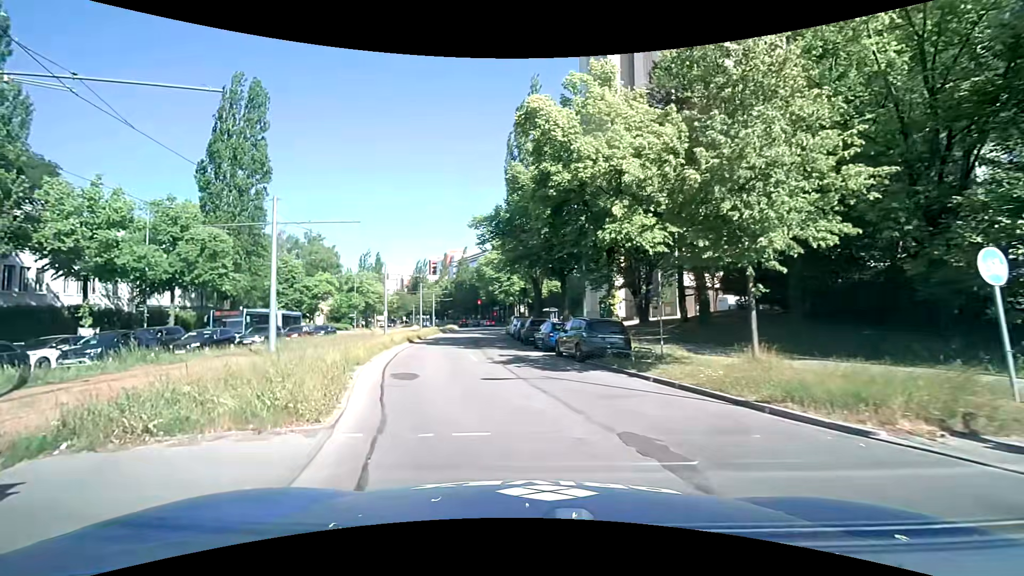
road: secondary_link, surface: asphalt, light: Day
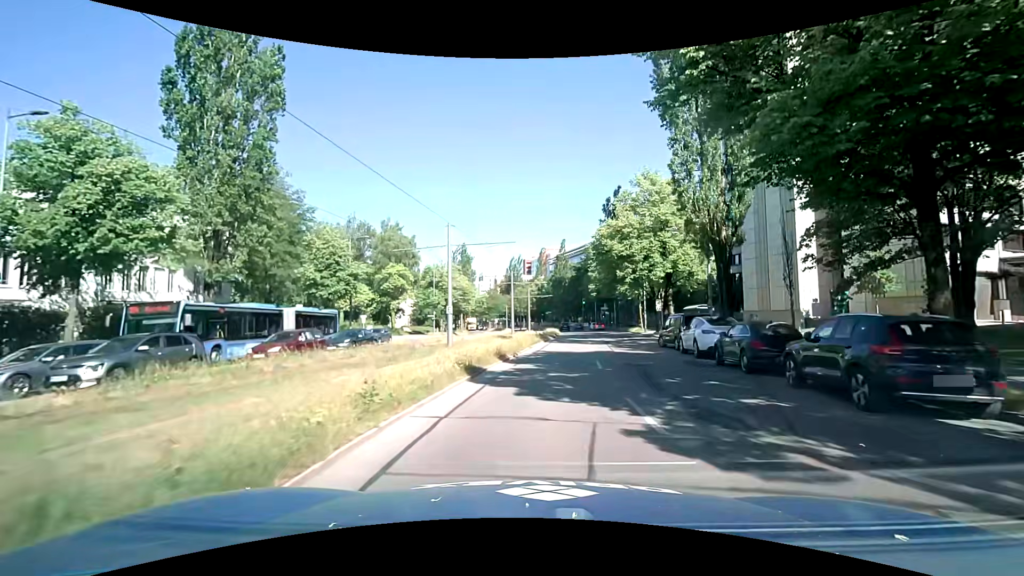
(-3.7, +21.0) m; -11°
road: secondary
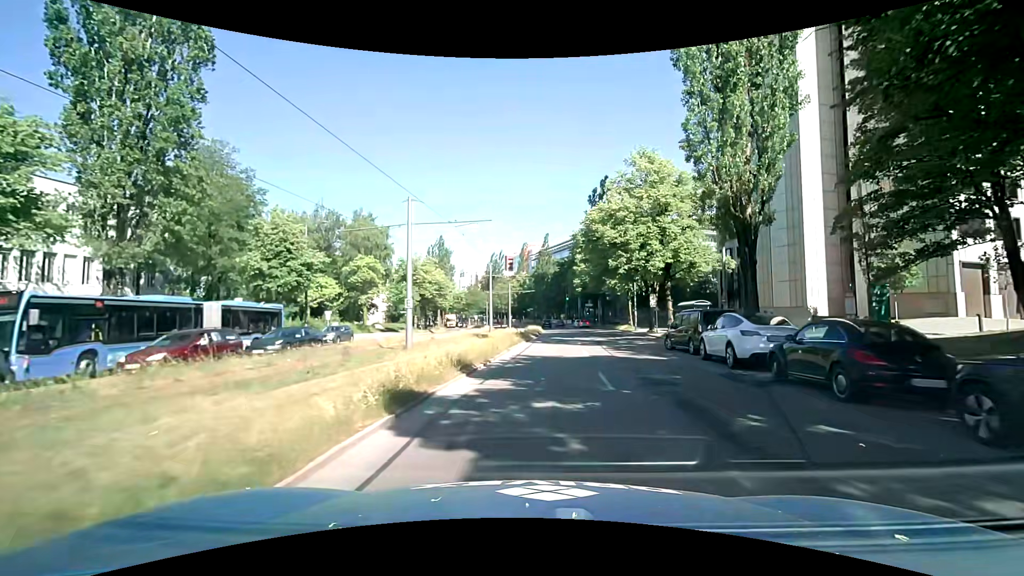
(+0.1, +5.4) m; +2°
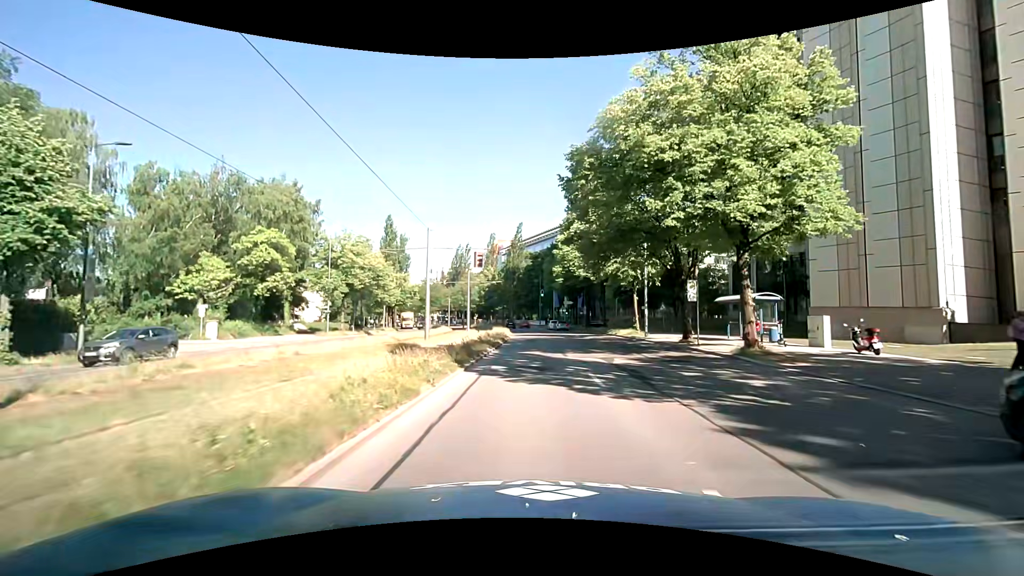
(+0.6, +18.1) m; +3°
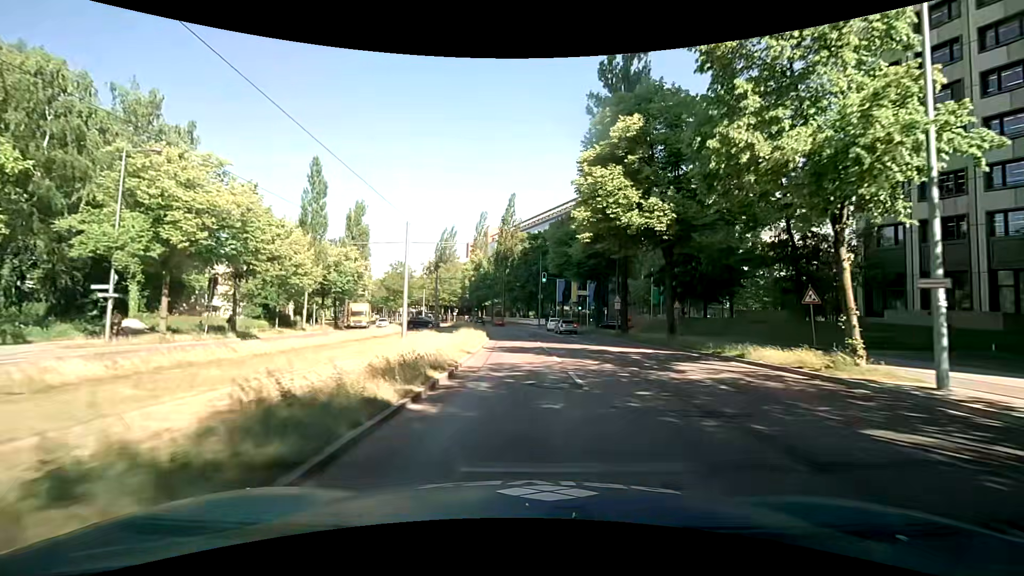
(+0.4, +27.1) m; +1°
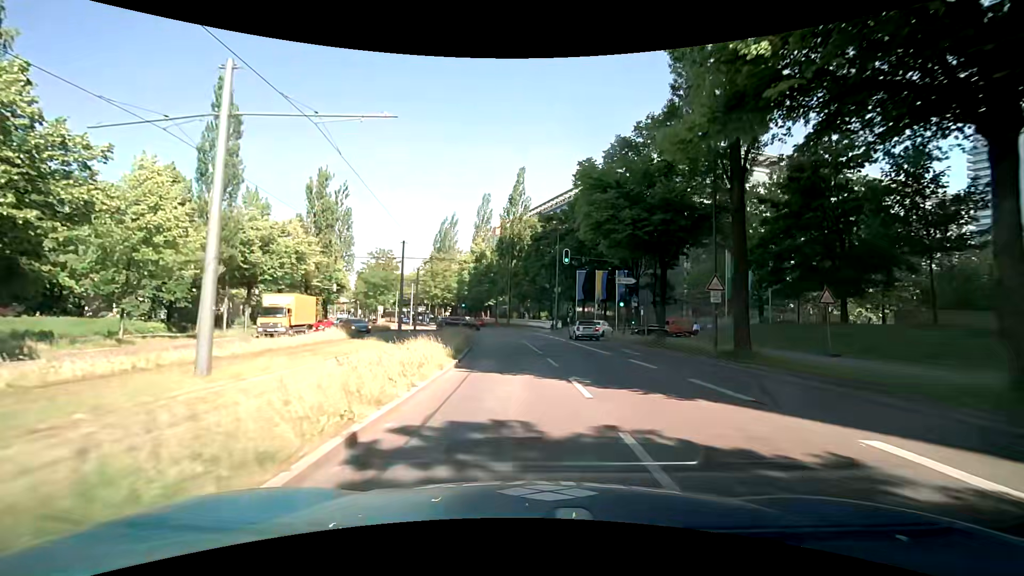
(-0.2, +18.9) m; -1°
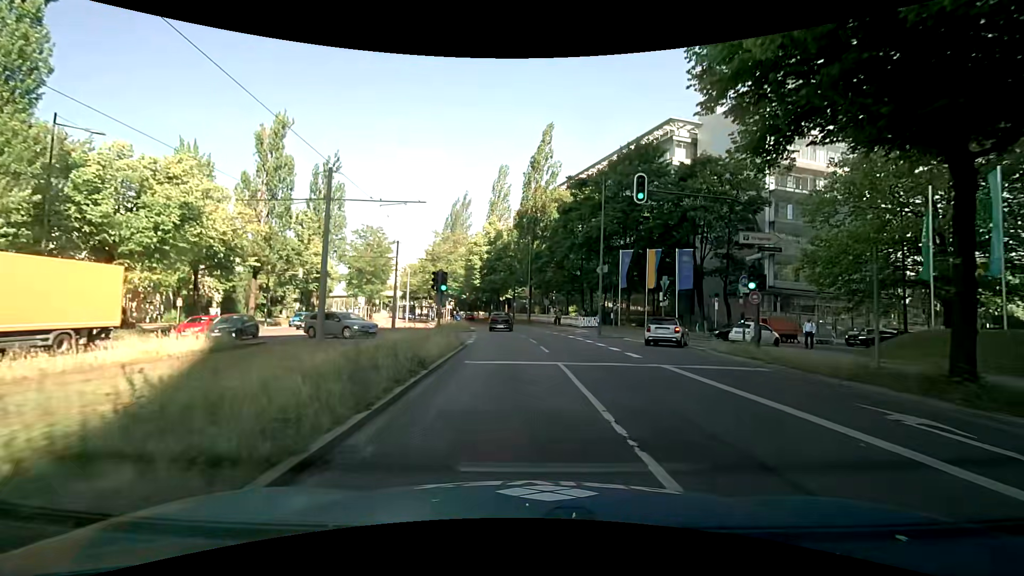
(-0.3, +17.1) m; -3°
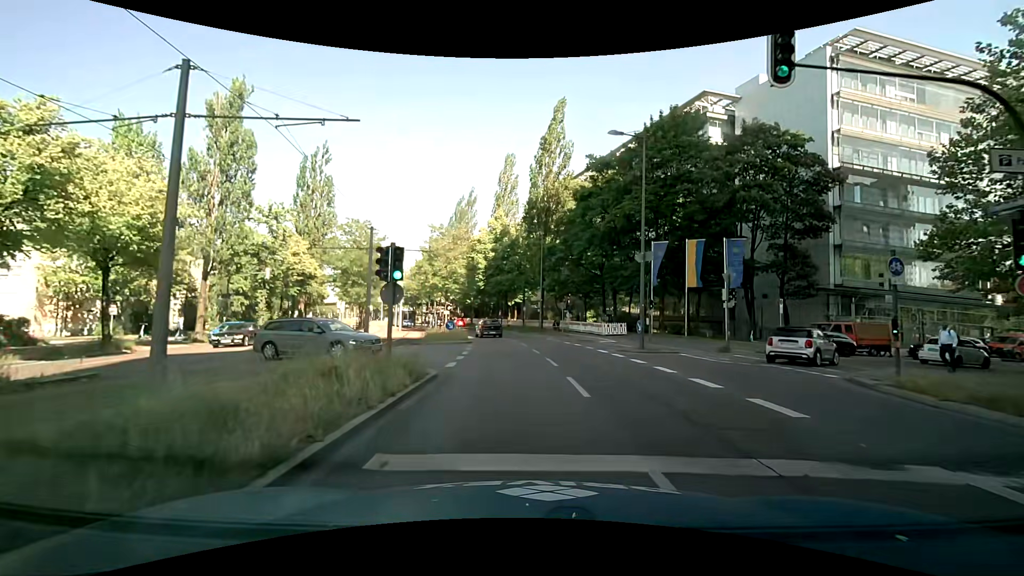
(0.0, +9.0) m; 0°
